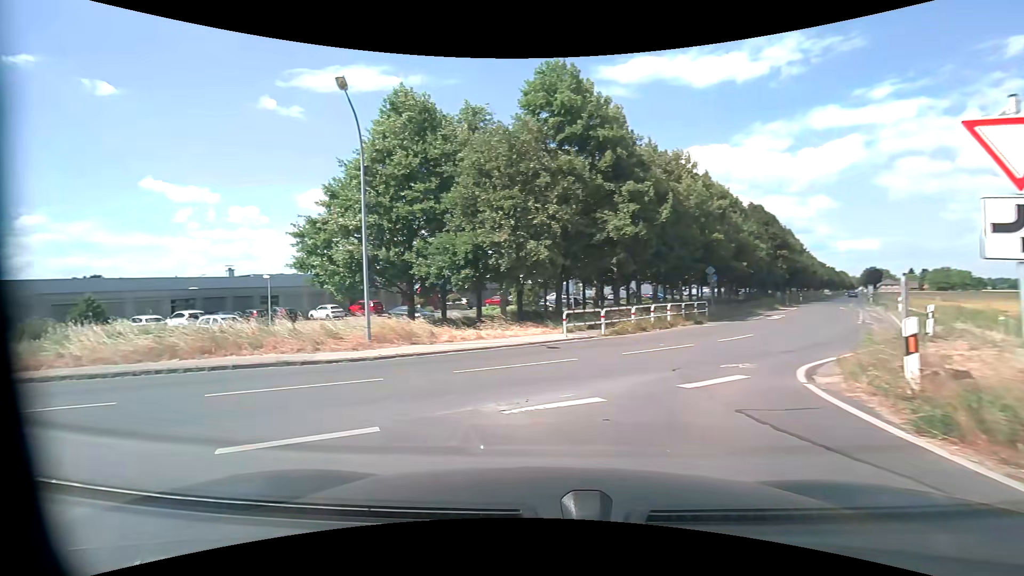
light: Day
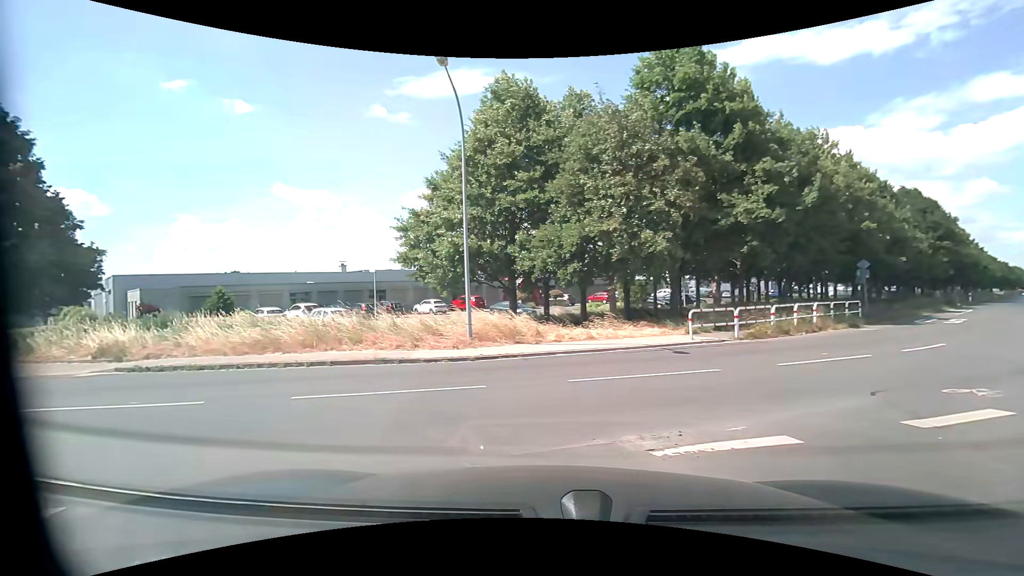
(-0.2, +1.5) m; -12°
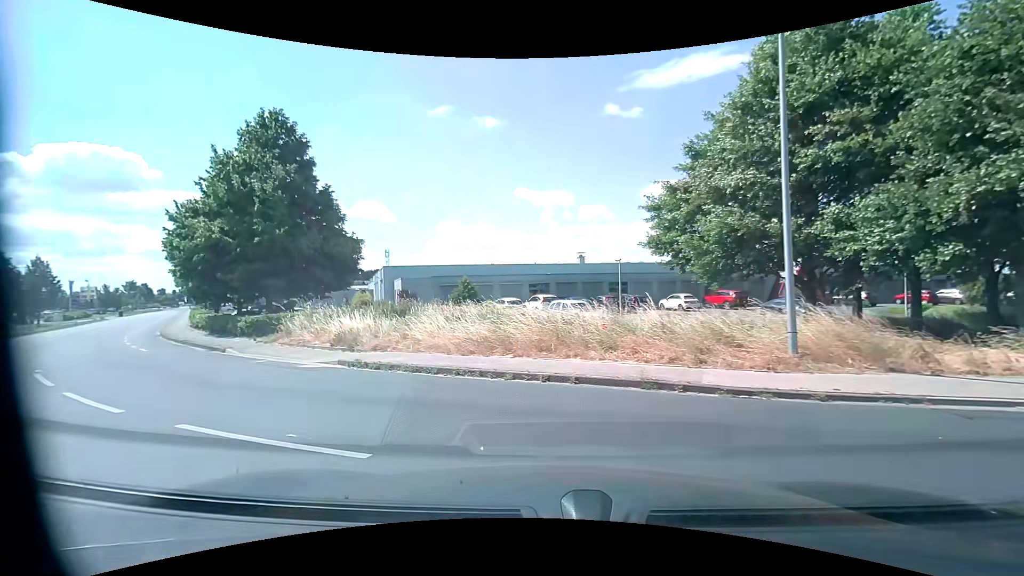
(-1.0, +4.5) m; -26°
(-4, +9) (-12, +15) (-19, +22) (-26, +29) (-32, +37) (-38, +45) (-44, +53) (-50, +61) (-56, +69) (-62, +77) m
